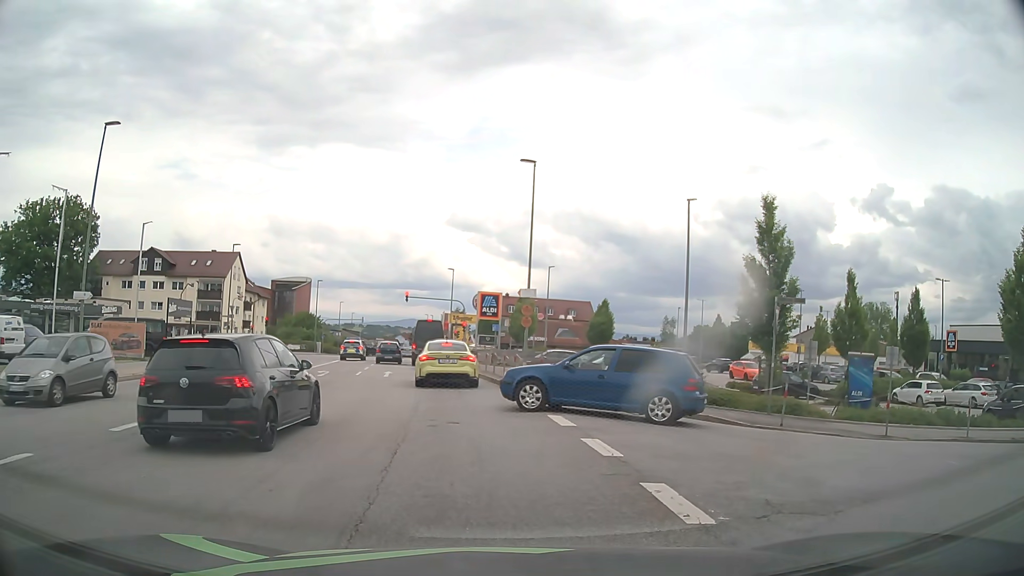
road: tertiary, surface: asphalt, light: Day
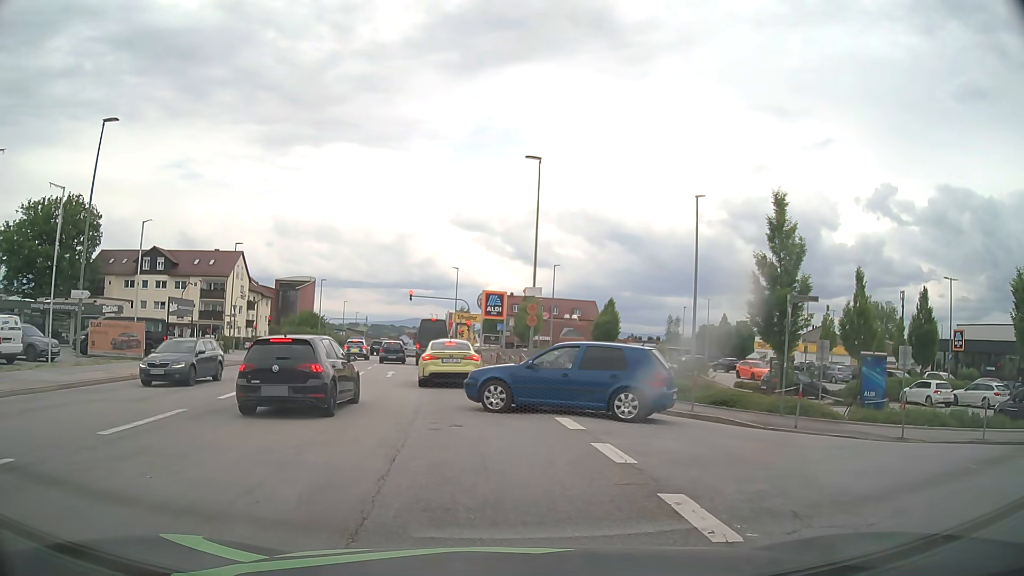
(0.0, +0.5) m; 0°
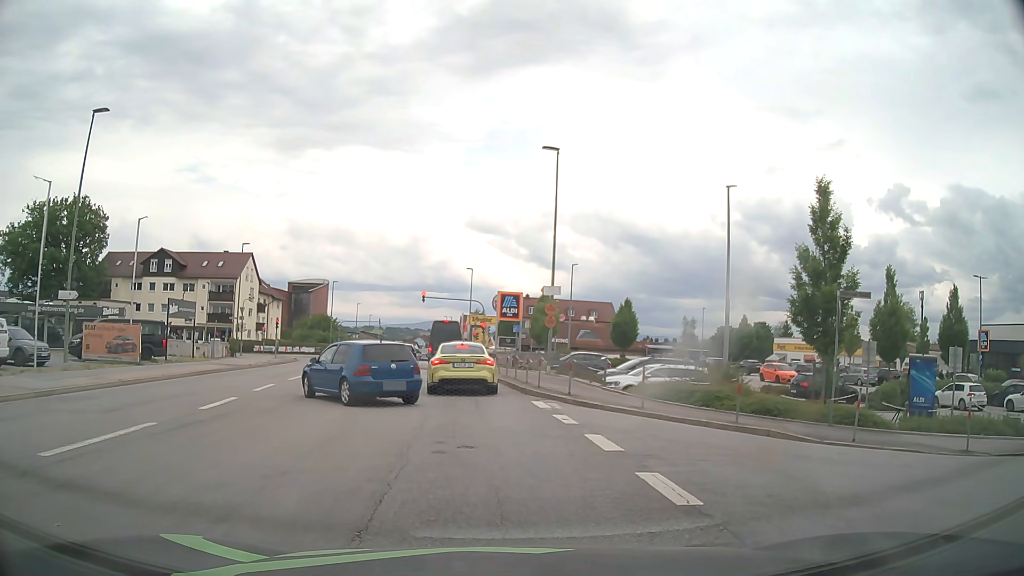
(0.0, +1.9) m; 0°
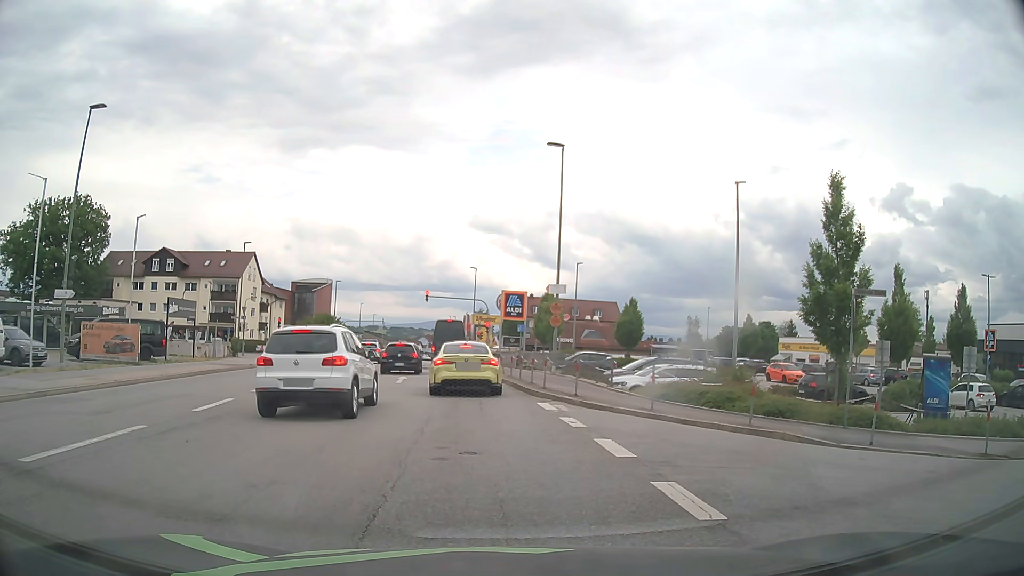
(0.0, +0.6) m; 0°
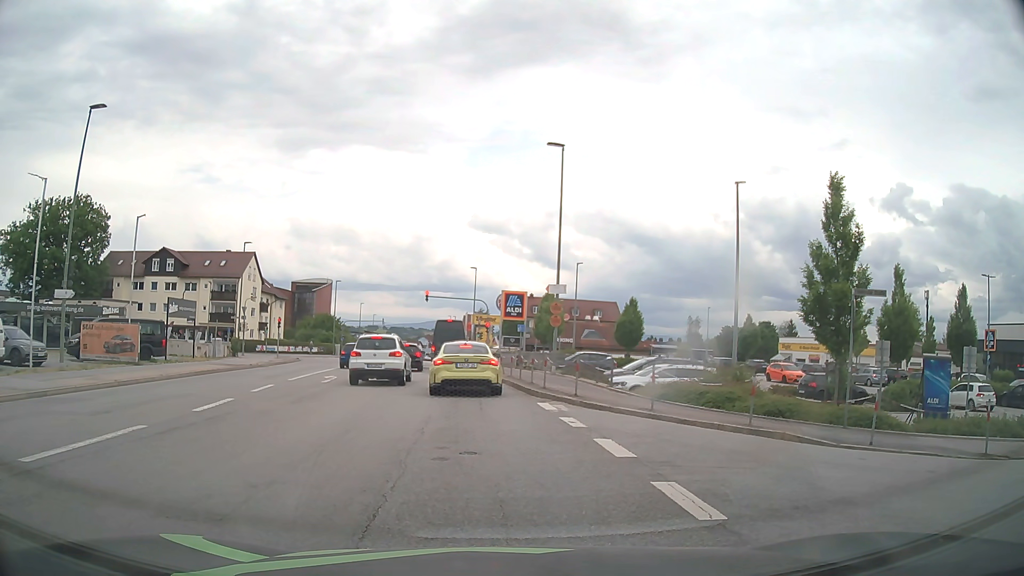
(0.0, 0.0) m; 0°
